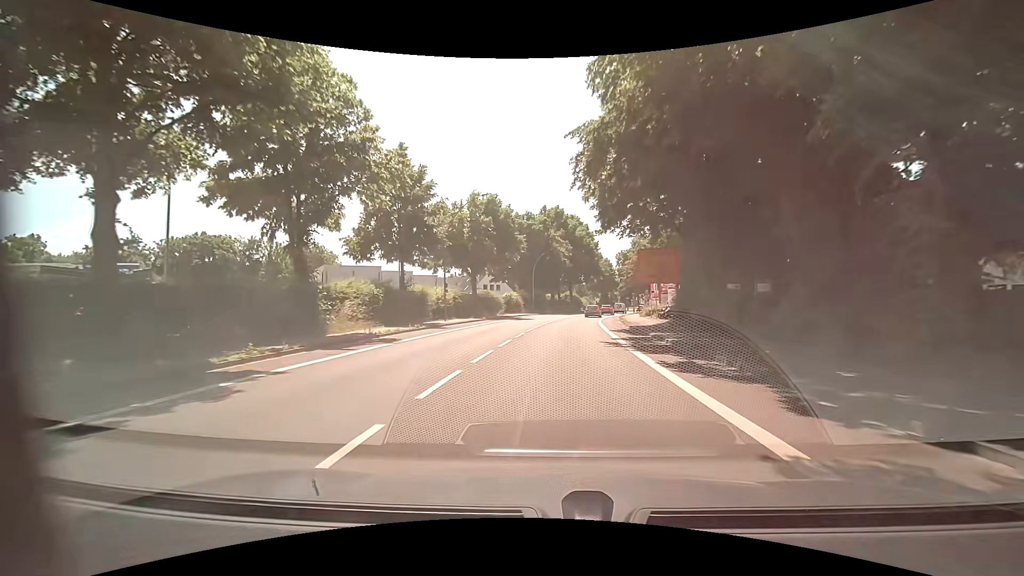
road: primary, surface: asphalt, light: Day
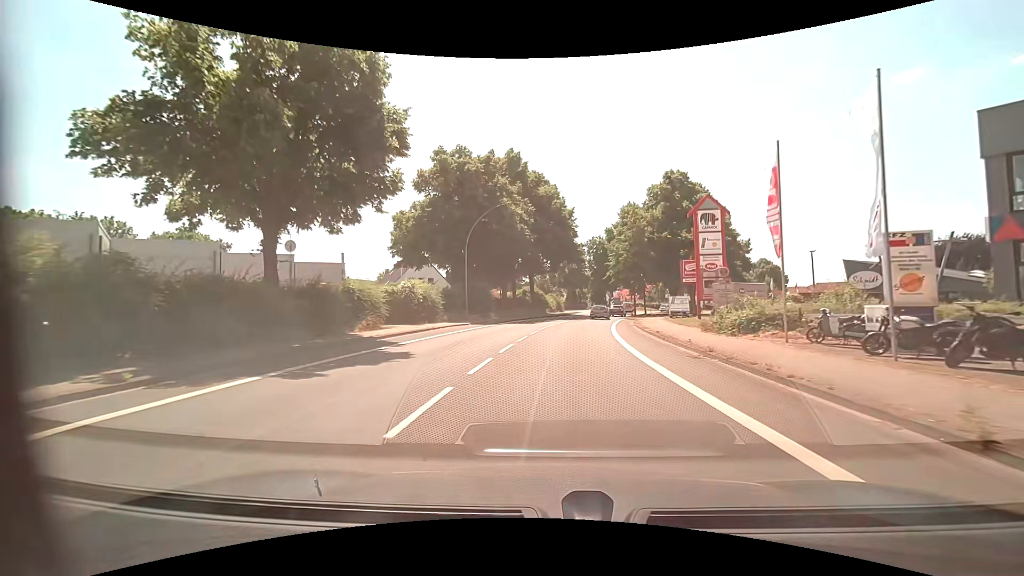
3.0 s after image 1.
(+1.2, +33.0) m; +5°
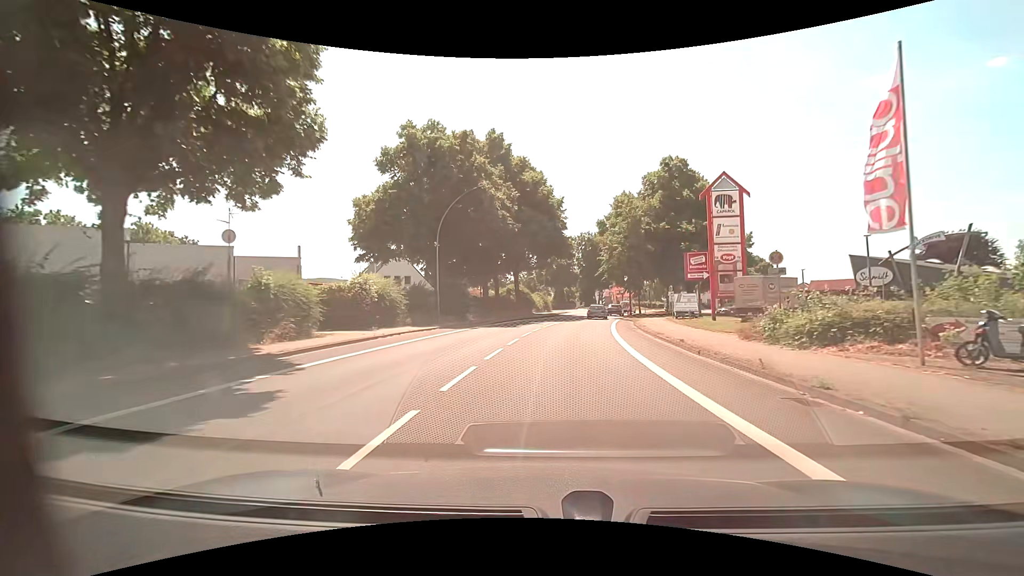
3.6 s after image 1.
(+0.1, +6.2) m; +1°
(0, +10) (+1, +20) (+1, +30) (+2, +40) (+4, +50) (+6, +60) (+9, +69) (+11, +79) (+15, +88) (+21, +96) m
